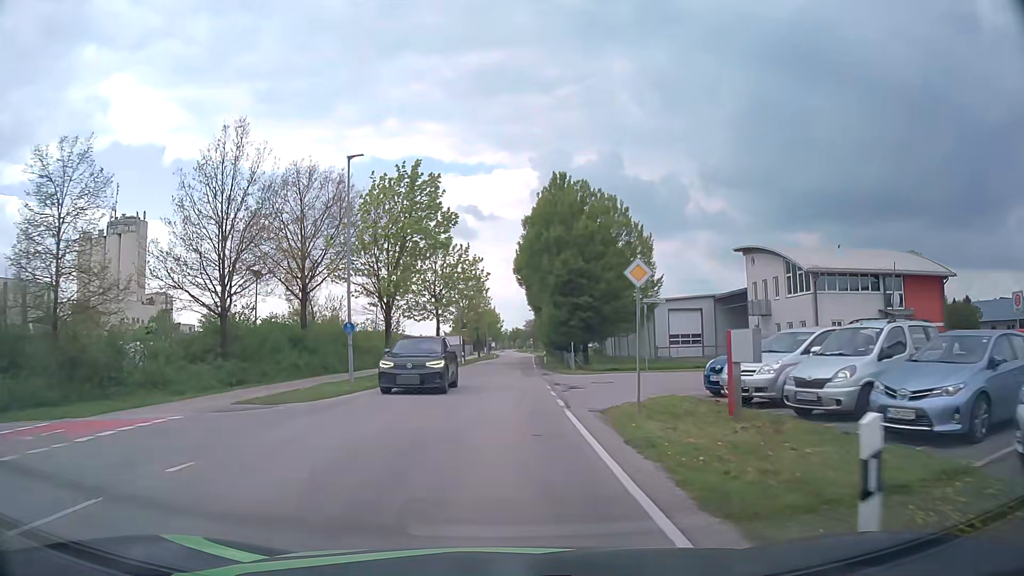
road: tertiary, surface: asphalt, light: Day
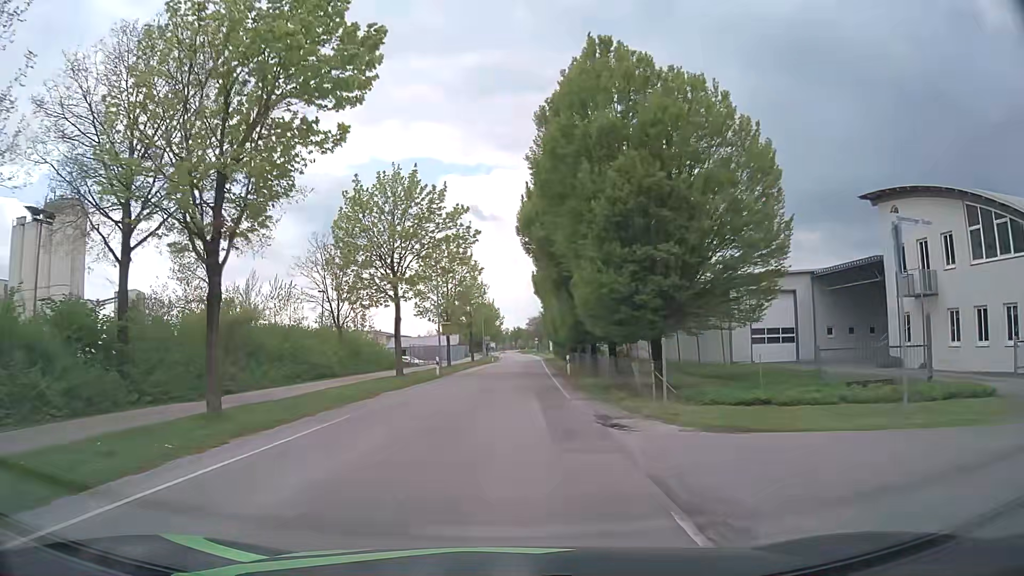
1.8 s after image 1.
(-0.1, +20.1) m; 0°
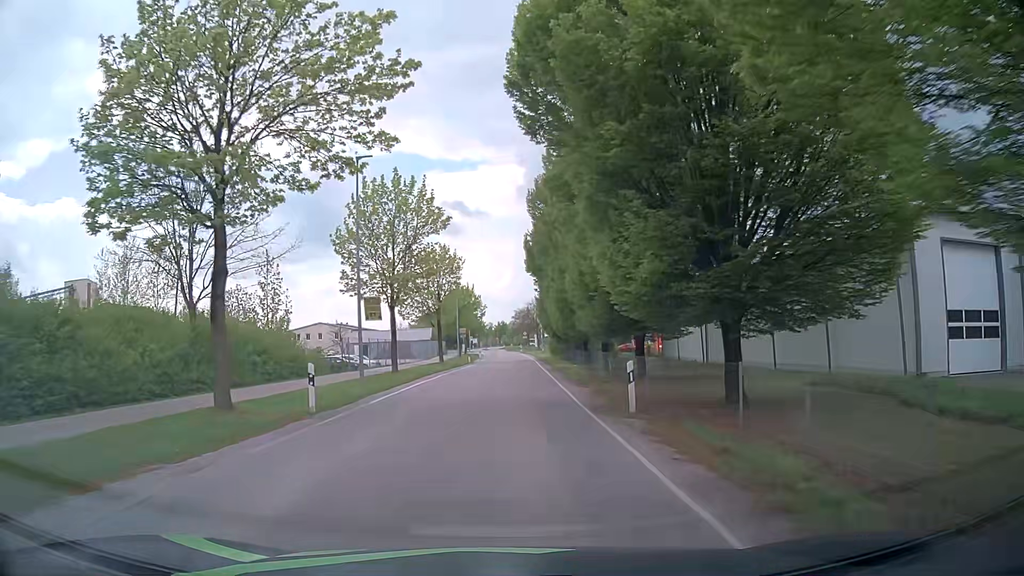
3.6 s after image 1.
(+0.1, +20.3) m; +1°
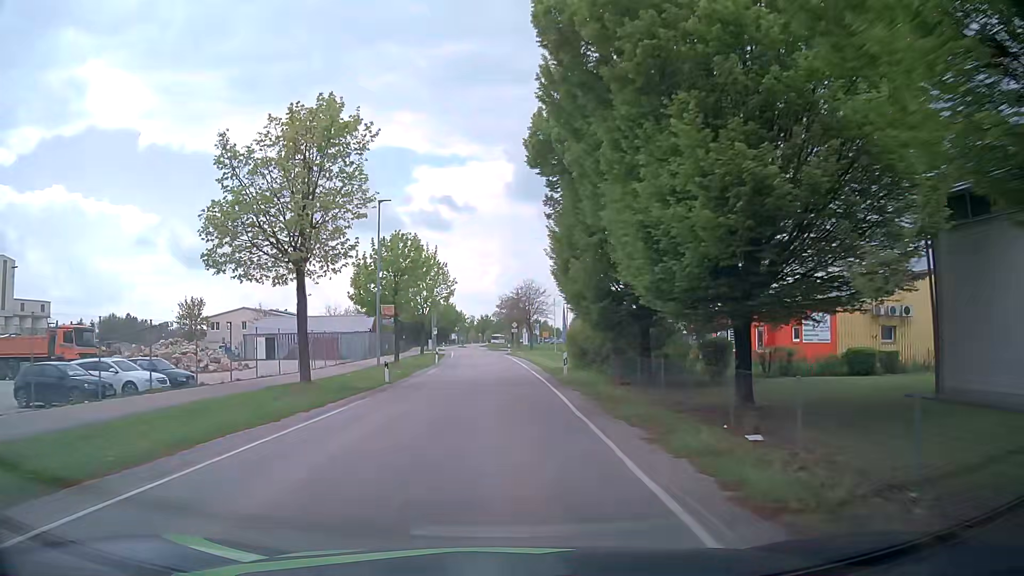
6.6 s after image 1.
(+0.5, +34.4) m; +1°
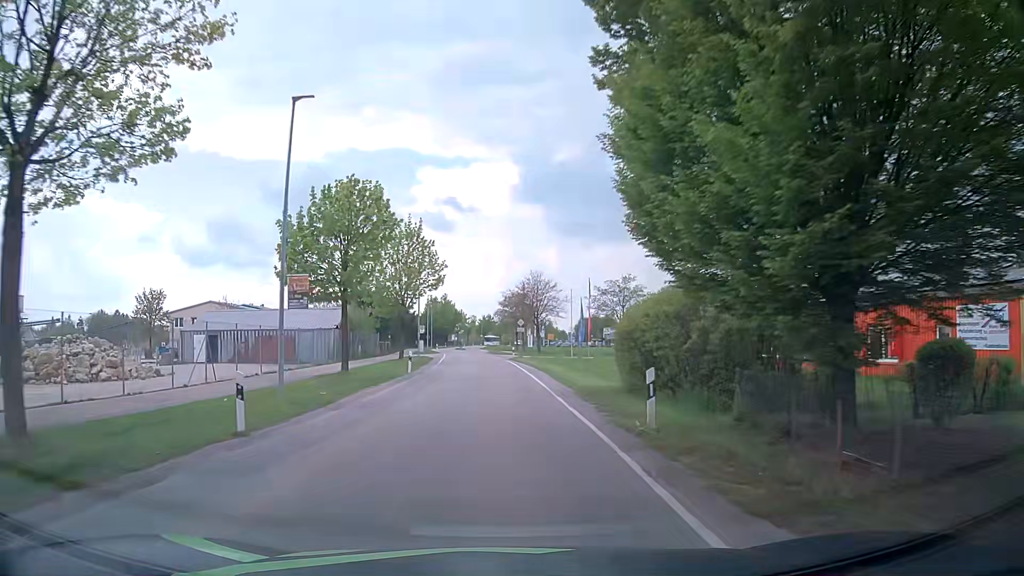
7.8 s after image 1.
(-0.1, +14.0) m; 0°
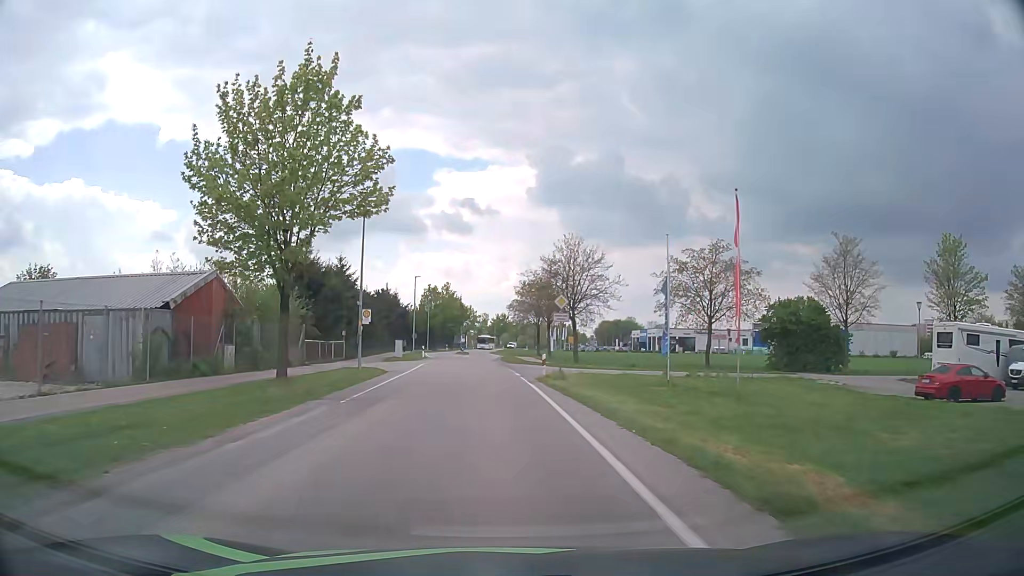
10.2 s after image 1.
(-0.2, +28.4) m; -1°
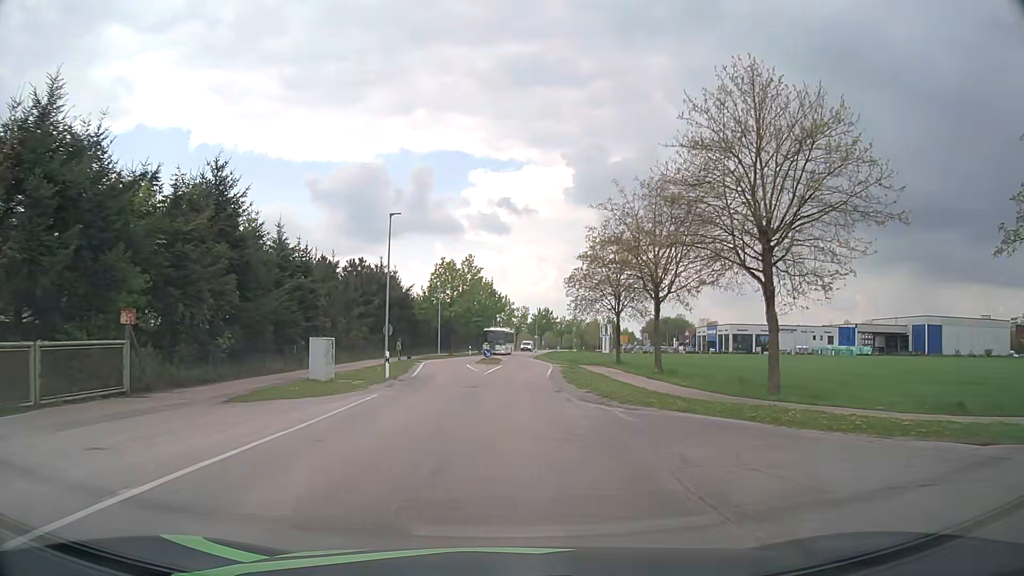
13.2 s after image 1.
(-1.5, +34.3) m; -4°
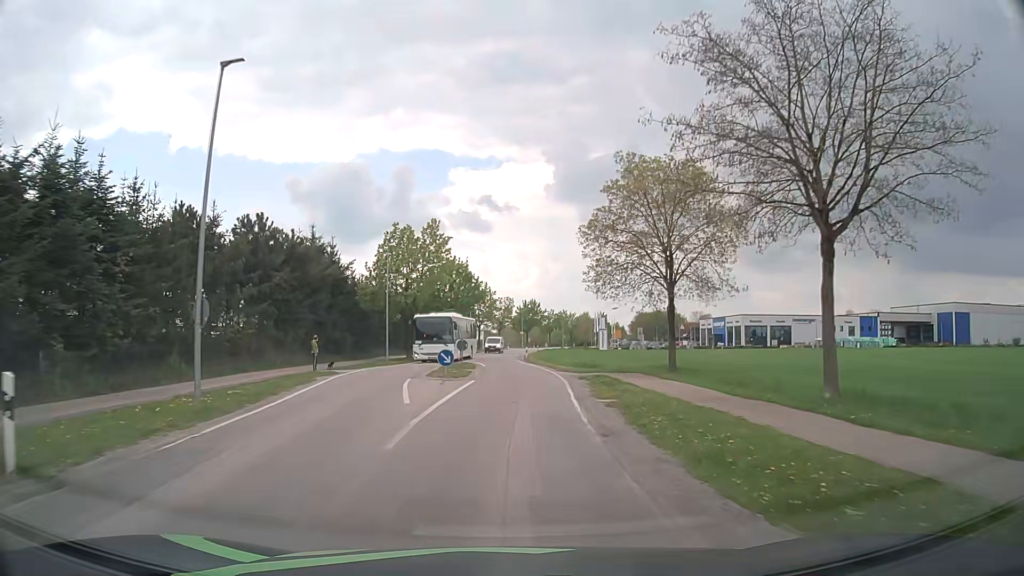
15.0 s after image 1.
(+0.3, +20.2) m; +2°
(0, +10) (0, +20) (+1, +30) (0, +40) (0, +50) (0, +60) (0, +70) (0, +80) (+1, +90) (+2, +100) m
